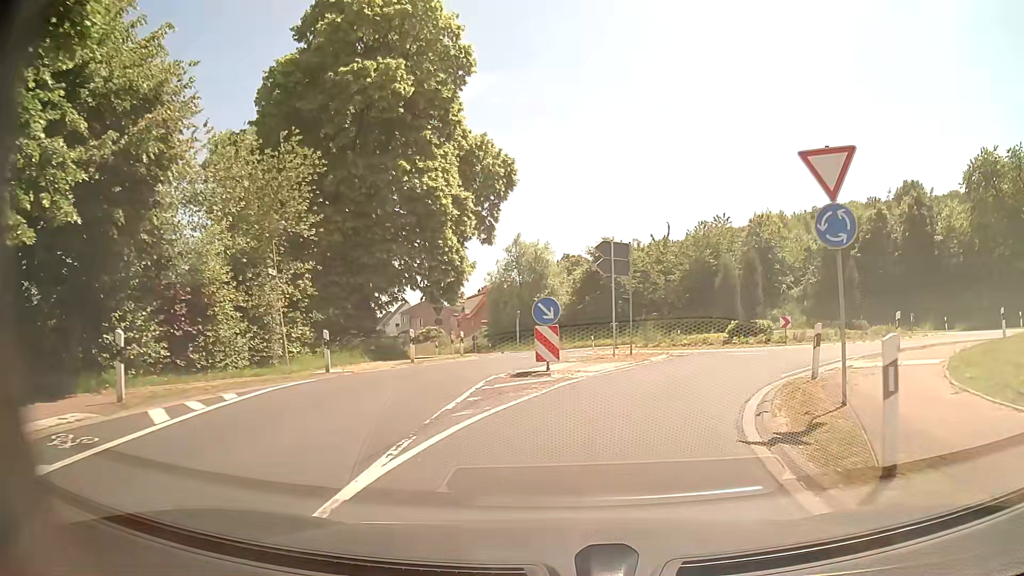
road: secondary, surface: asphalt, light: Day
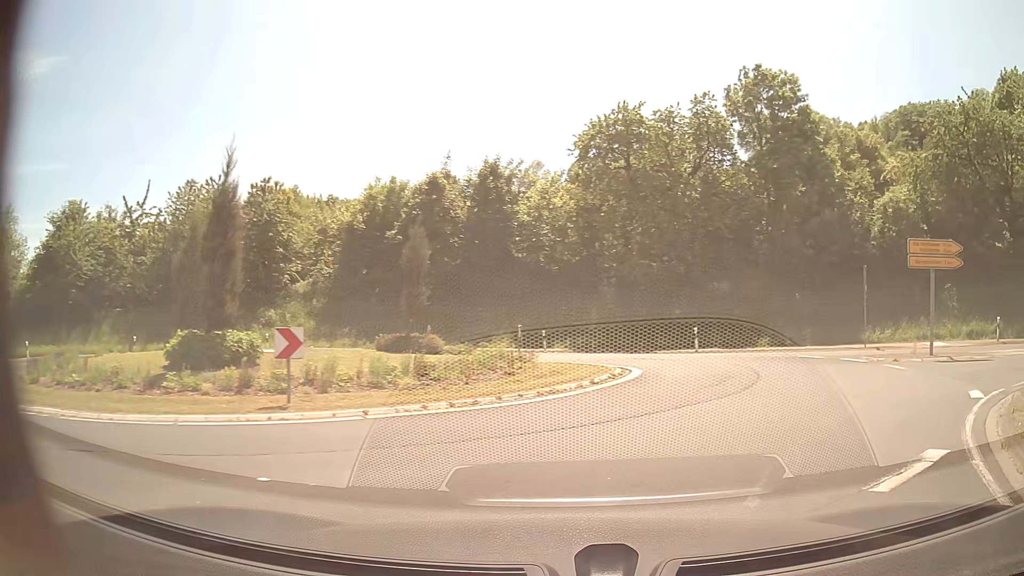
(+4.7, +18.4) m; +41°
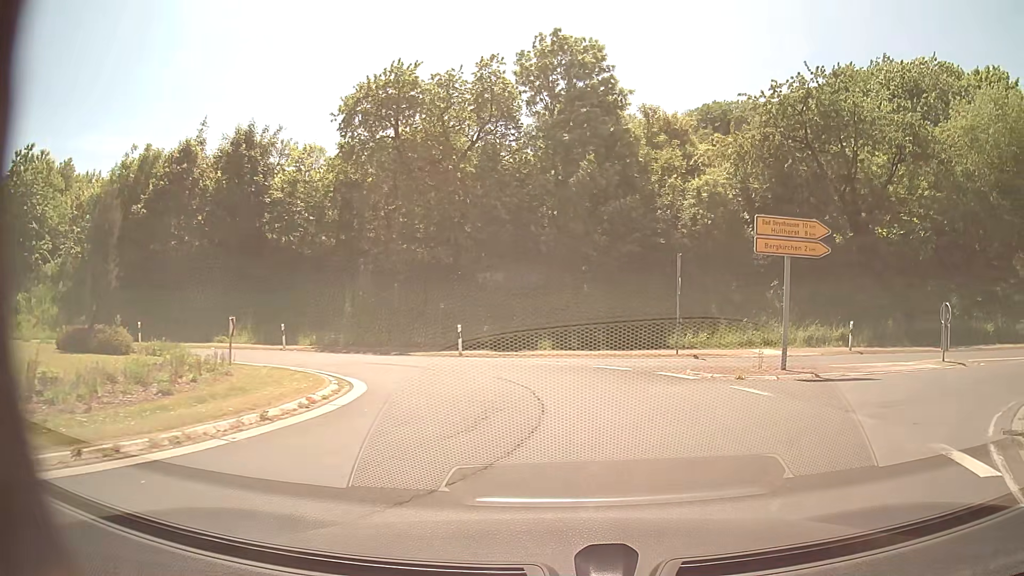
(+1.1, +5.8) m; +20°
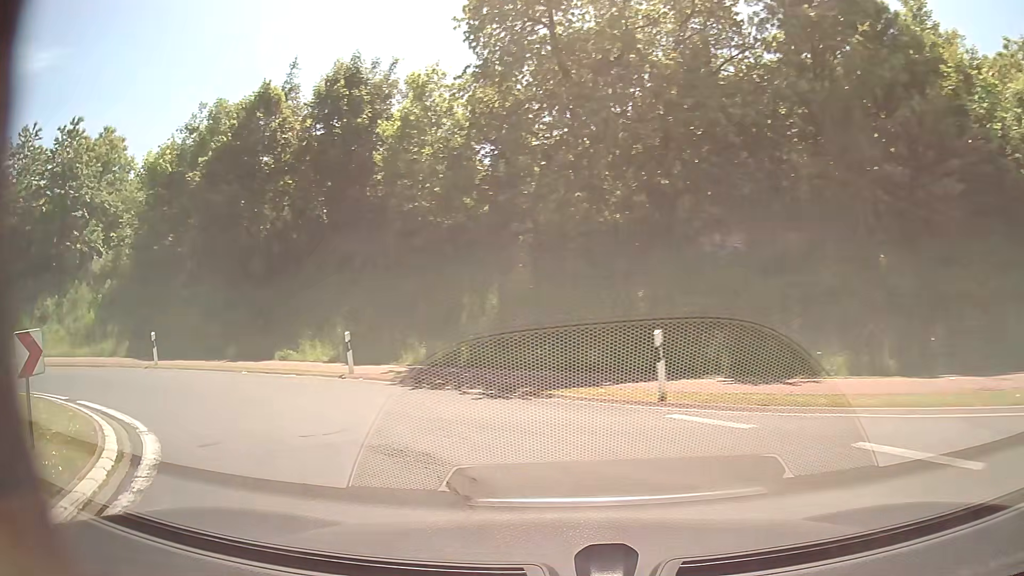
(-0.6, +13.9) m; -18°
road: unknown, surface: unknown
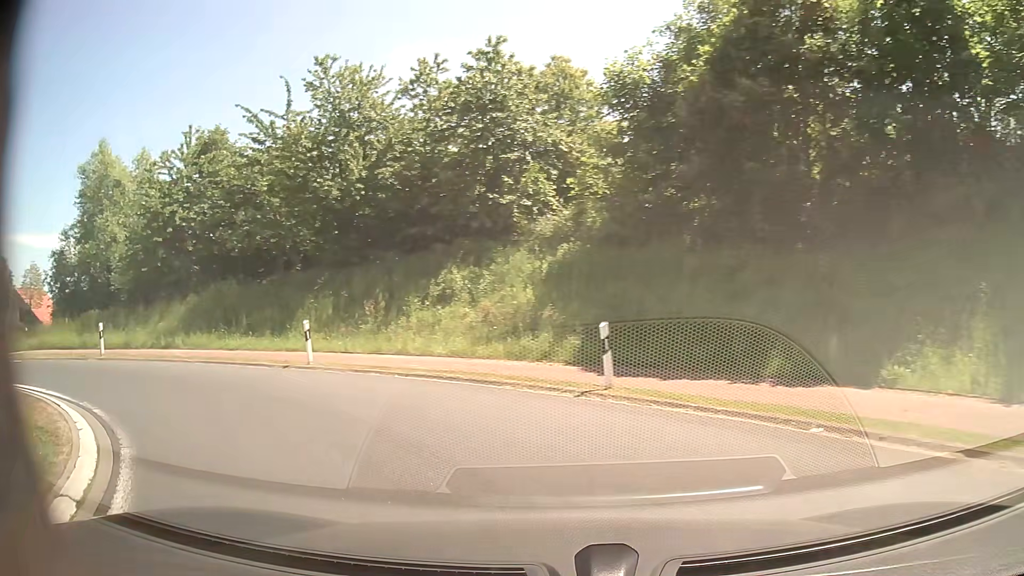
(-4.4, +10.5) m; -45°
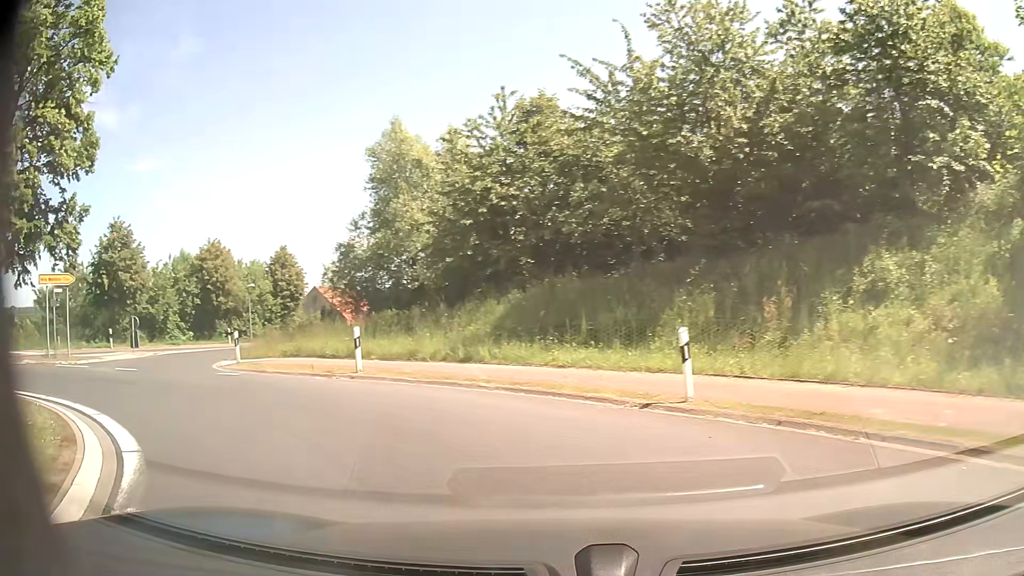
(-1.8, +6.5) m; -31°
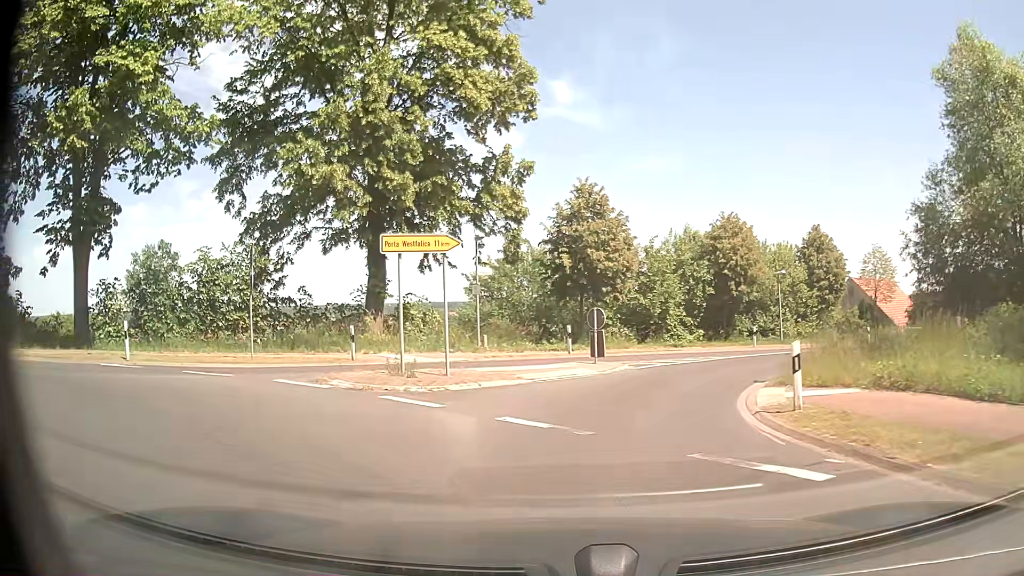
(-4.8, +10.5) m; -45°
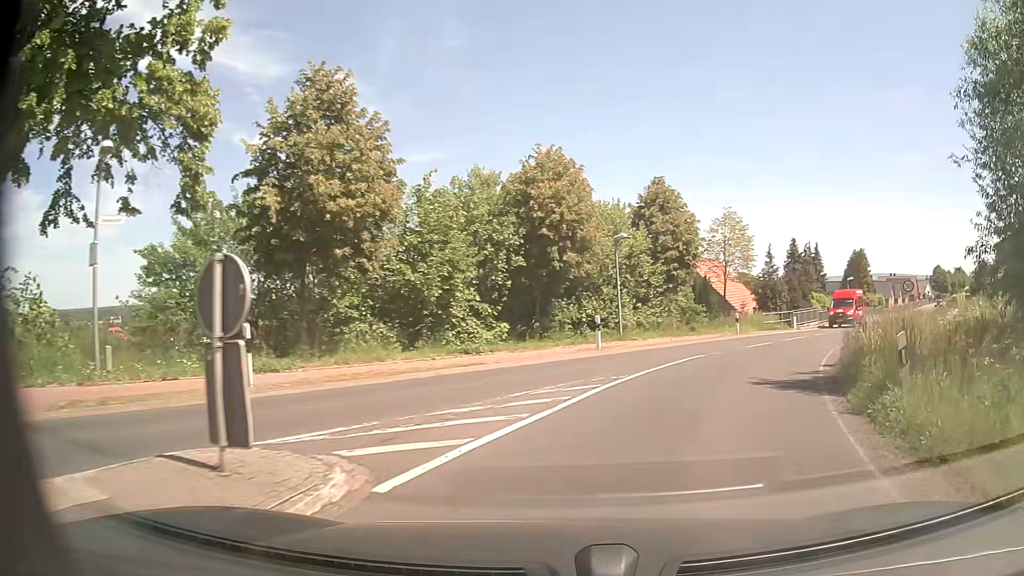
(+1.2, +14.4) m; +18°
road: secondary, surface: asphalt
